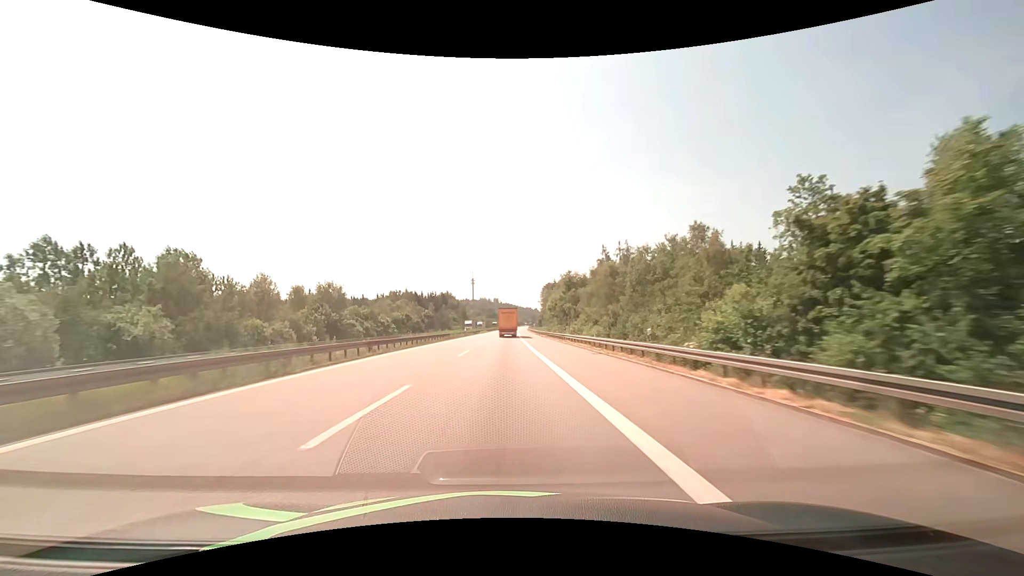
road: motorway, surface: asphalt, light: Day
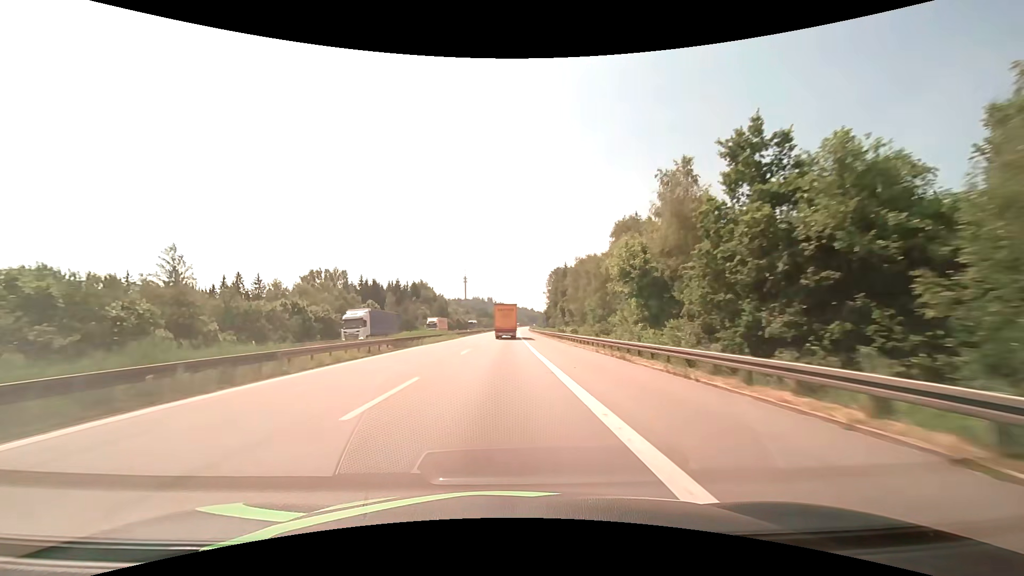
(+0.3, +69.8) m; +1°
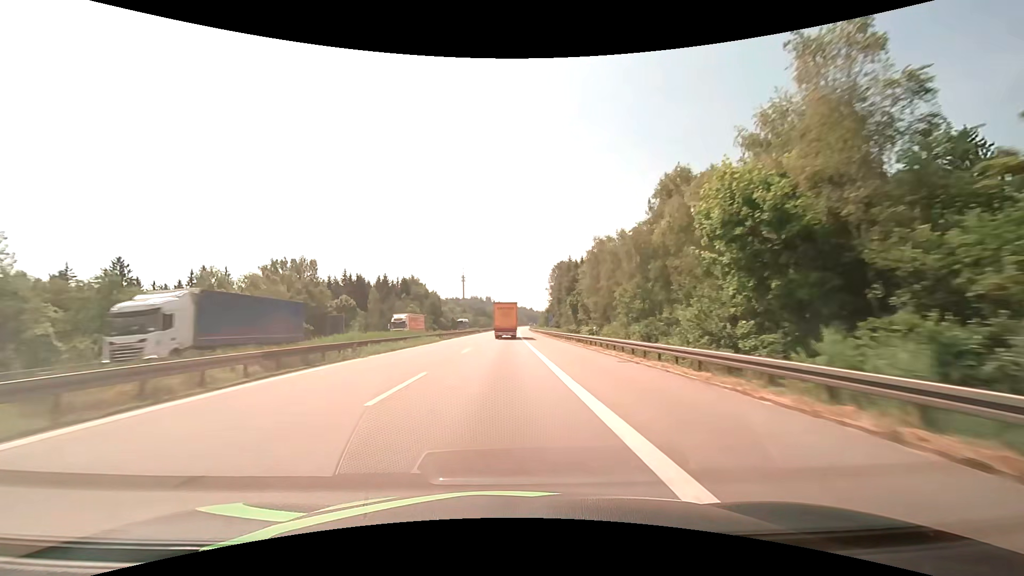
(0.0, +16.9) m; 0°
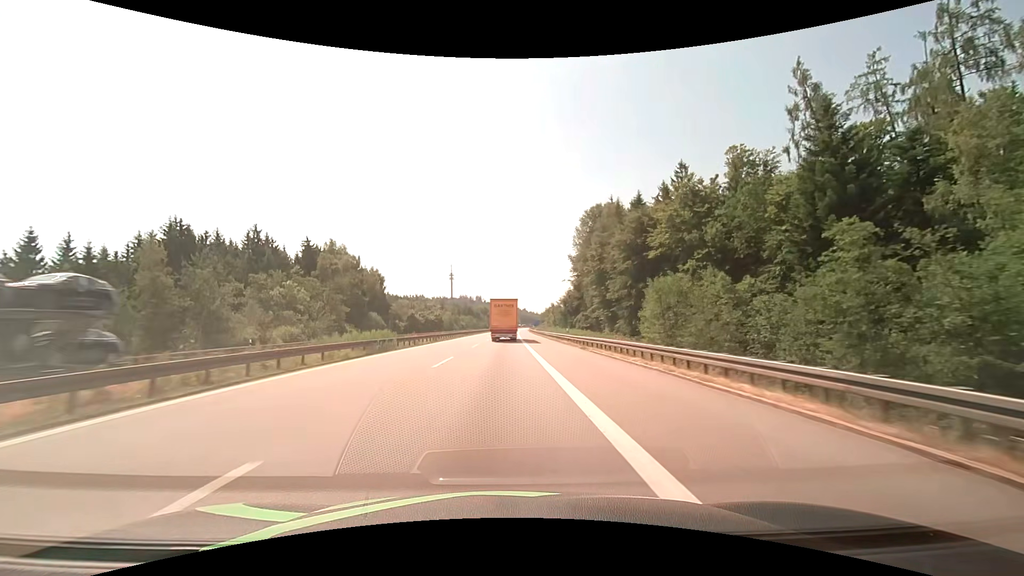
(+0.8, +81.5) m; +1°
(0, +10) (0, +20) (0, +30) (0, +40) (0, +50) (0, +60) (0, +70) (+1, +80) (+1, +90) (+1, +100) m
